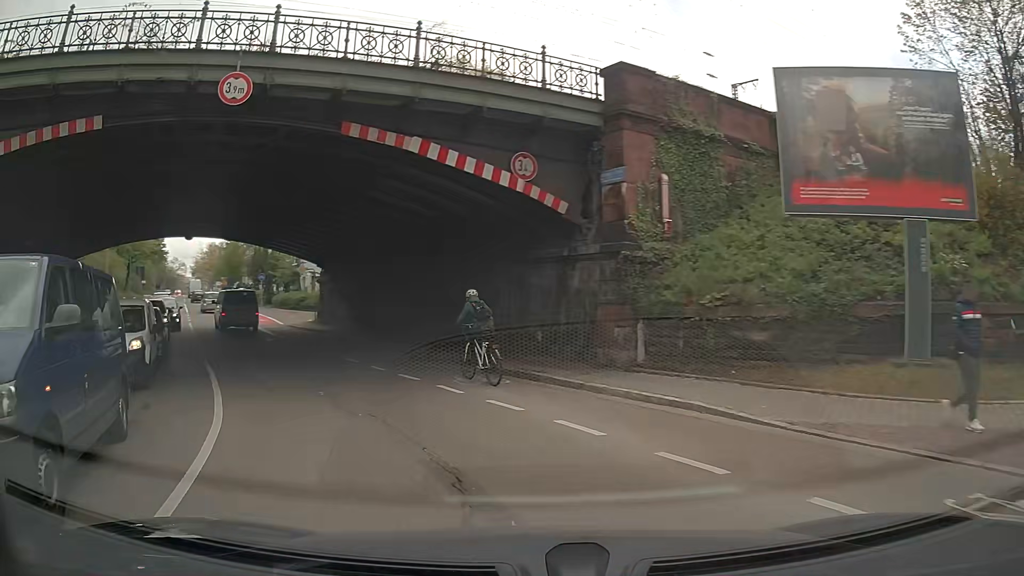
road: secondary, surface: asphalt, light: Day
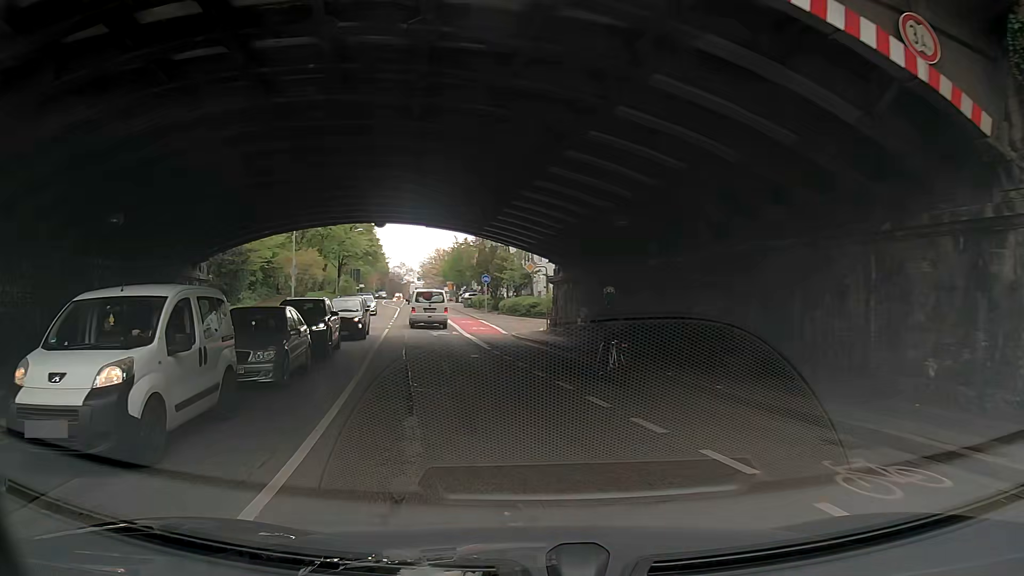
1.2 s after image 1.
(-1.4, +7.3) m; -21°
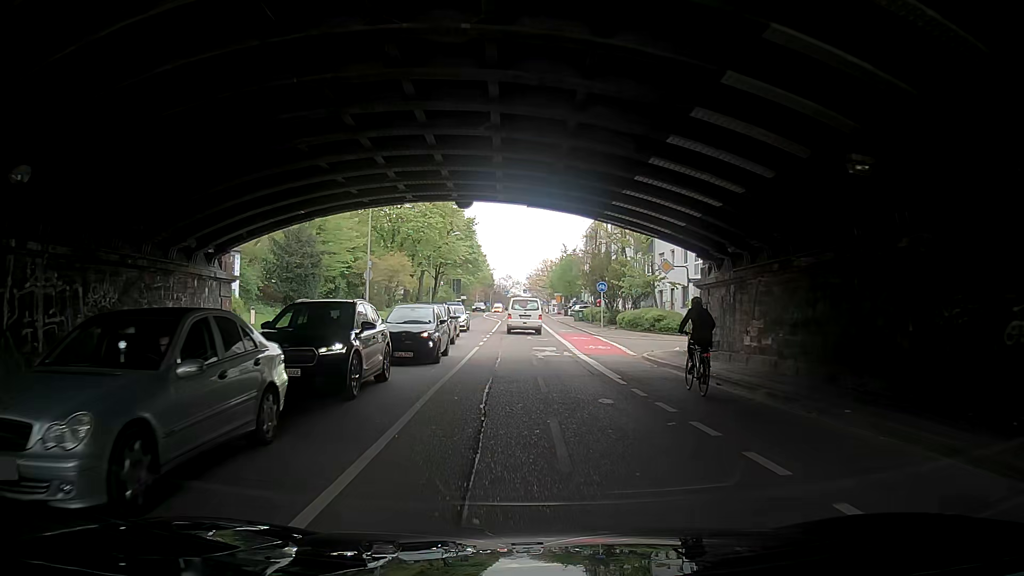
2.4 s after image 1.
(-0.7, +7.9) m; -10°
